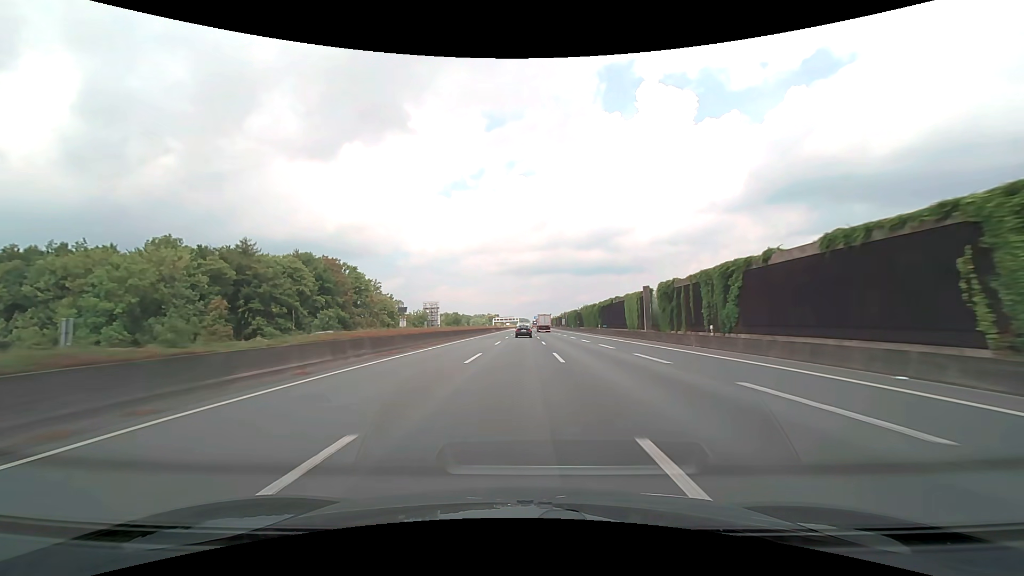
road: motorway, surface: asphalt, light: Day
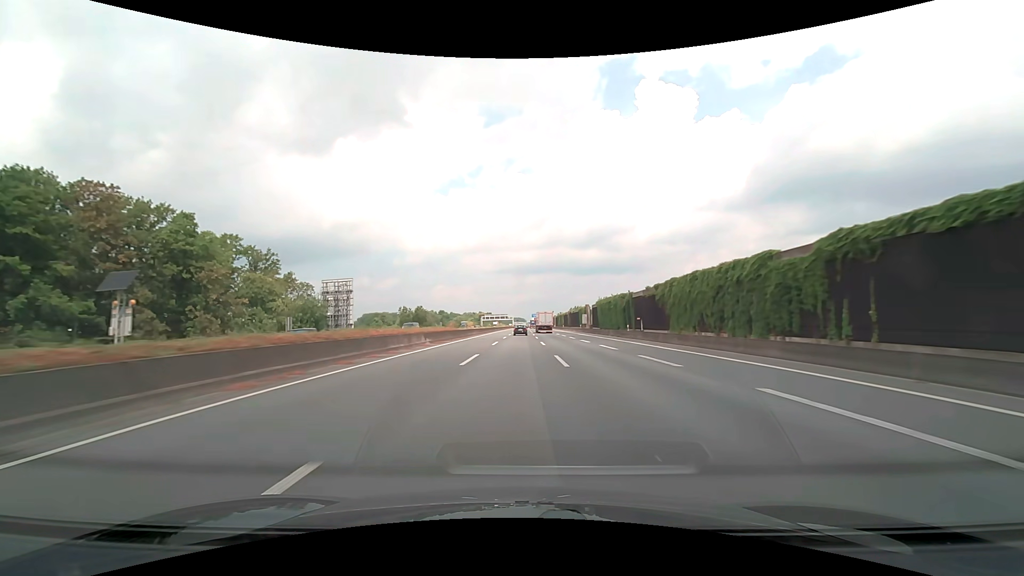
(+0.3, +72.7) m; 0°
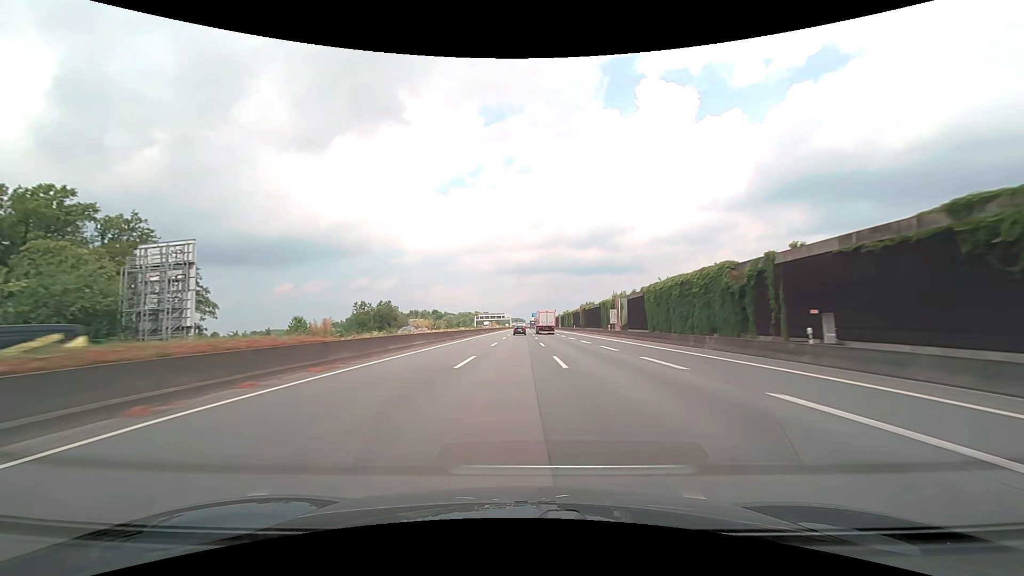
(0.0, +36.5) m; 0°
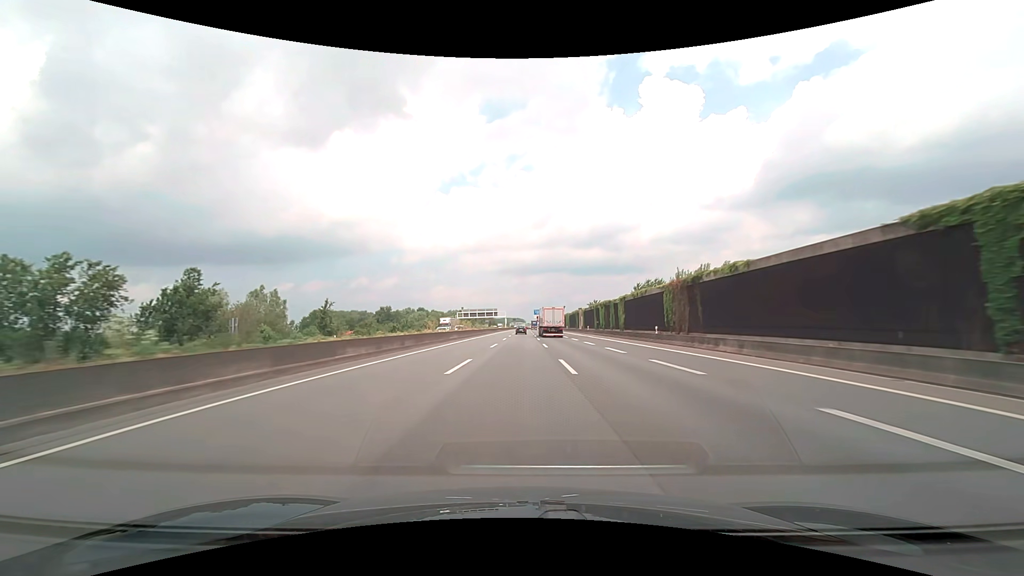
(0.0, +73.4) m; 0°
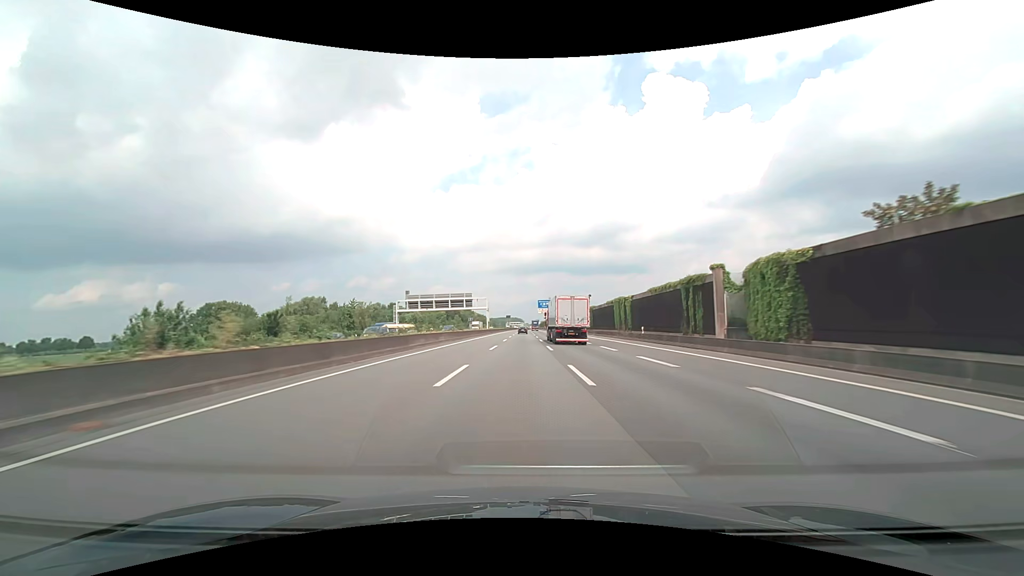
(+0.1, +92.3) m; 0°
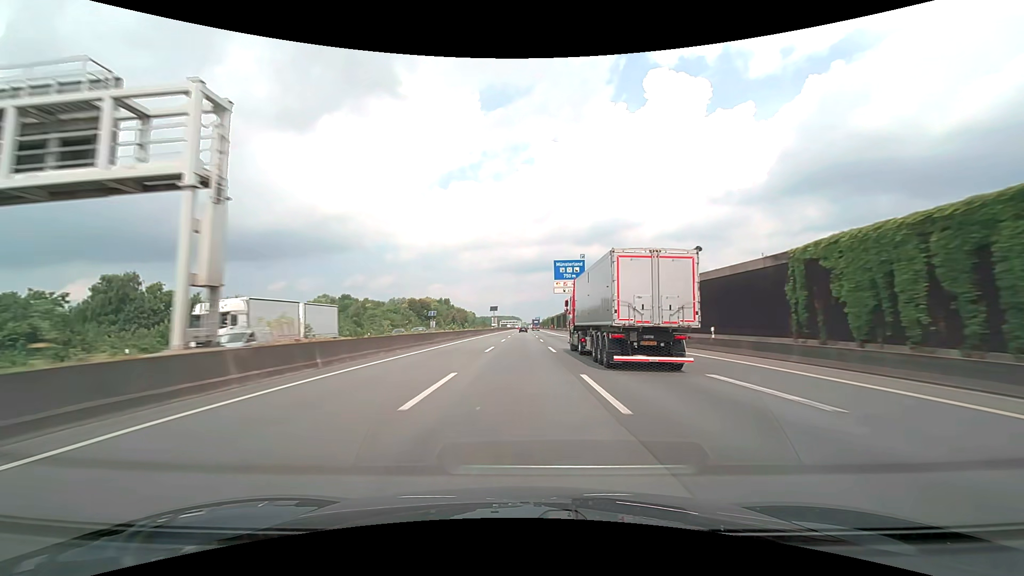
(+0.2, +92.8) m; 0°
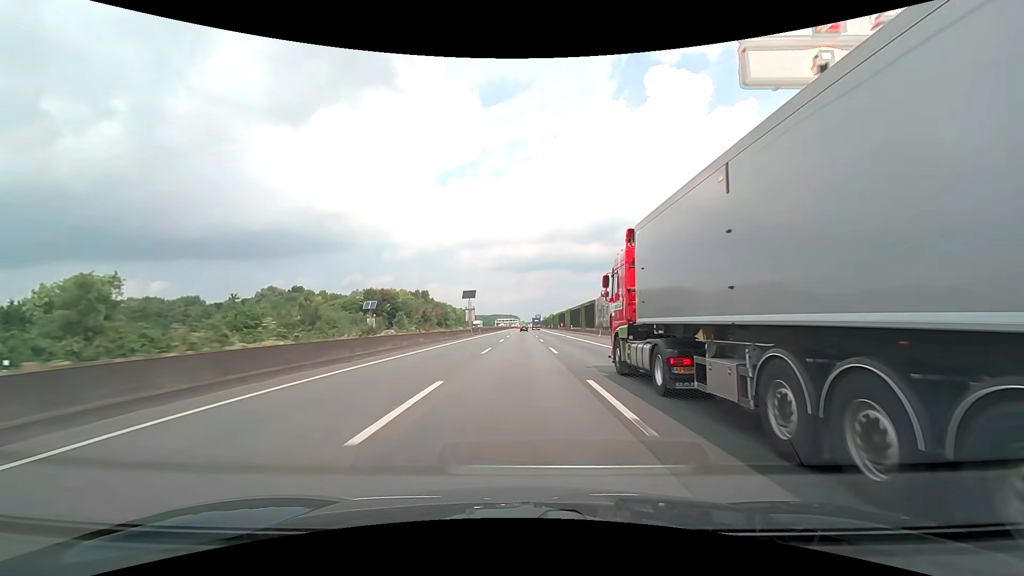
(+0.1, +55.9) m; 0°
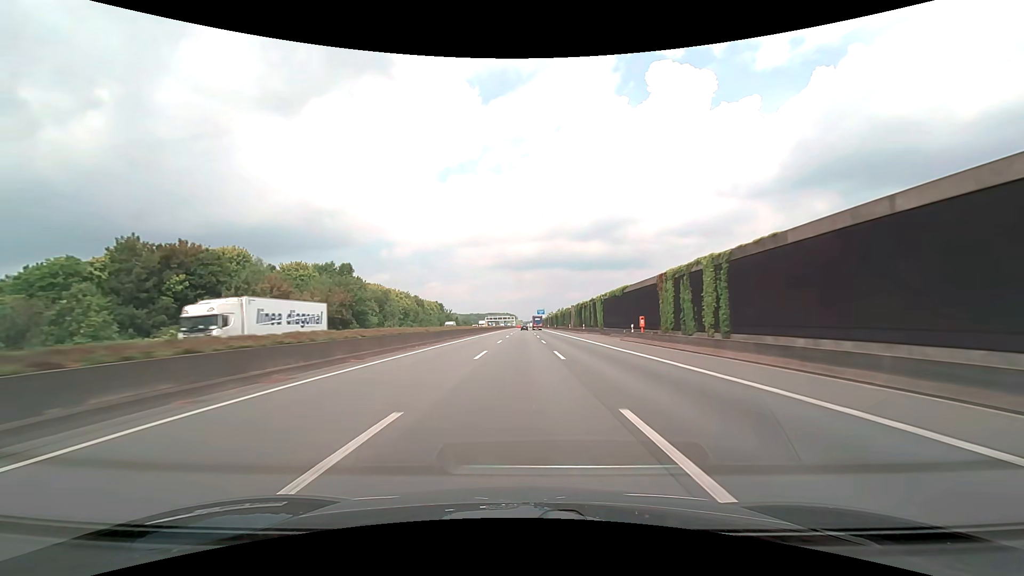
(-0.1, +93.5) m; 0°
(0, +10) (0, +20) (0, +30) (0, +40) (0, +50) (0, +60) (0, +70) (0, +80) (0, +90) (0, +100) m
